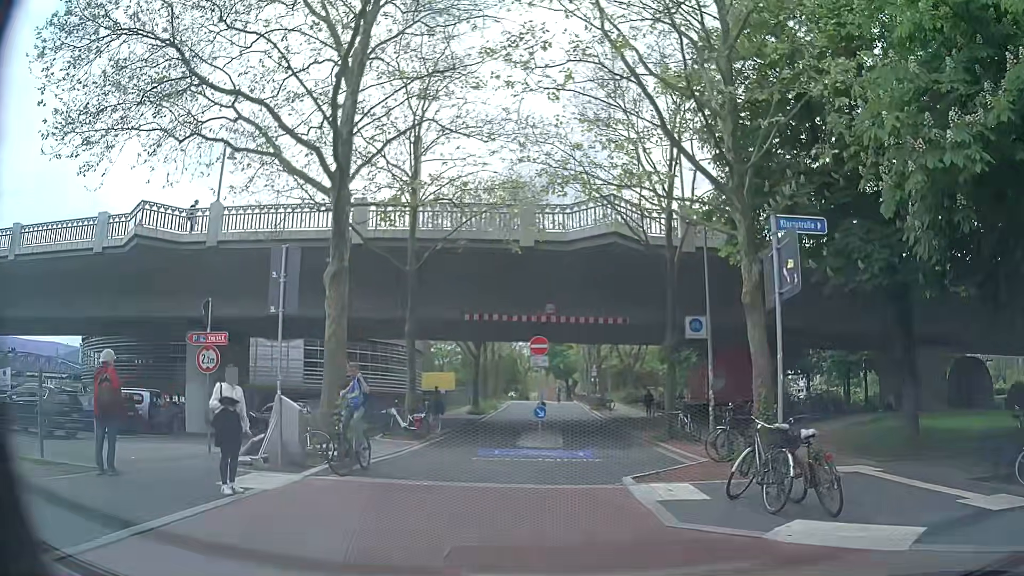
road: residential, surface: asphalt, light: Day
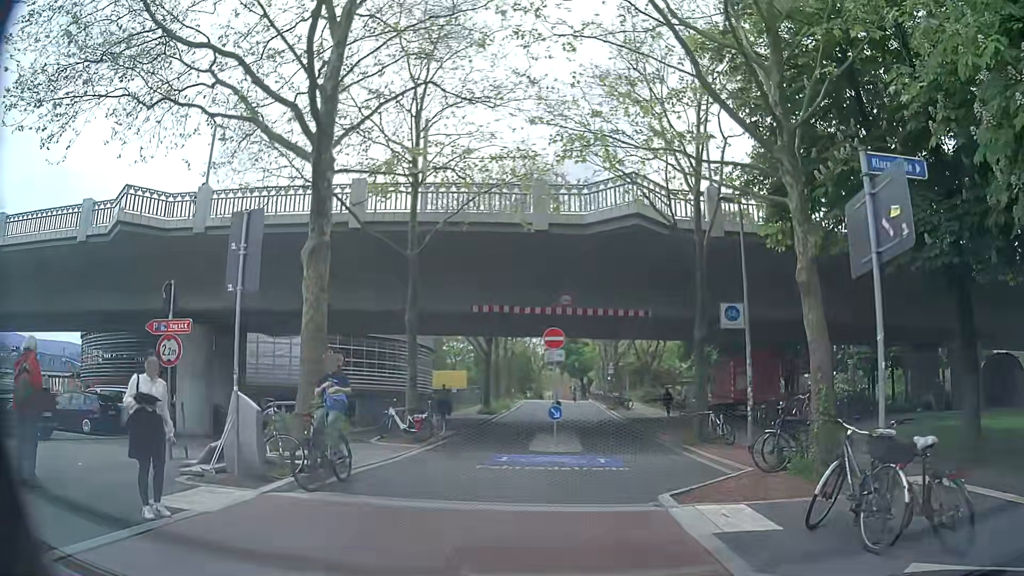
(0.0, +2.2) m; -1°
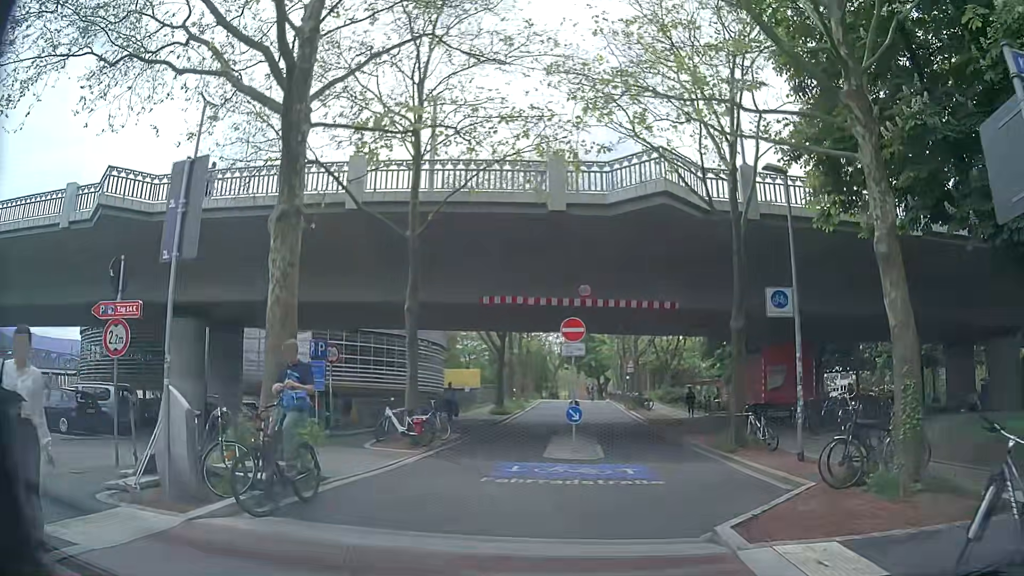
(0.0, +2.3) m; +1°
